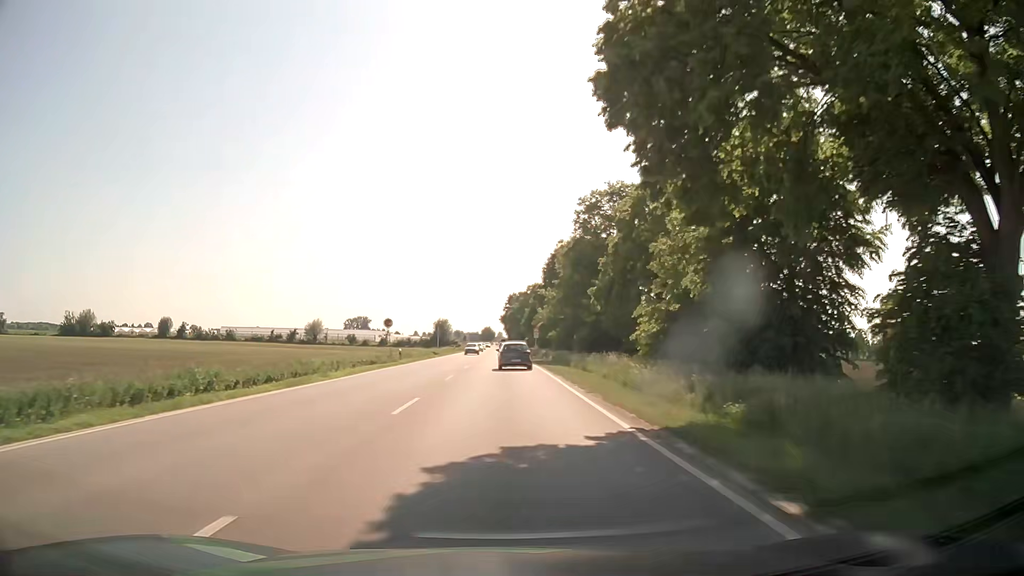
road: primary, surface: asphalt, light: Day
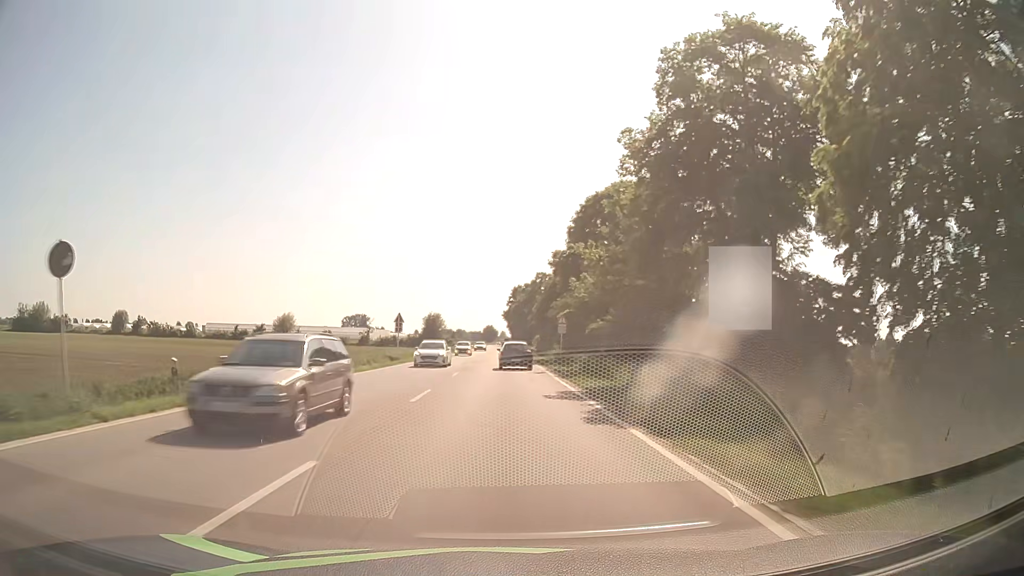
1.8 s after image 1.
(-0.1, +33.4) m; 0°
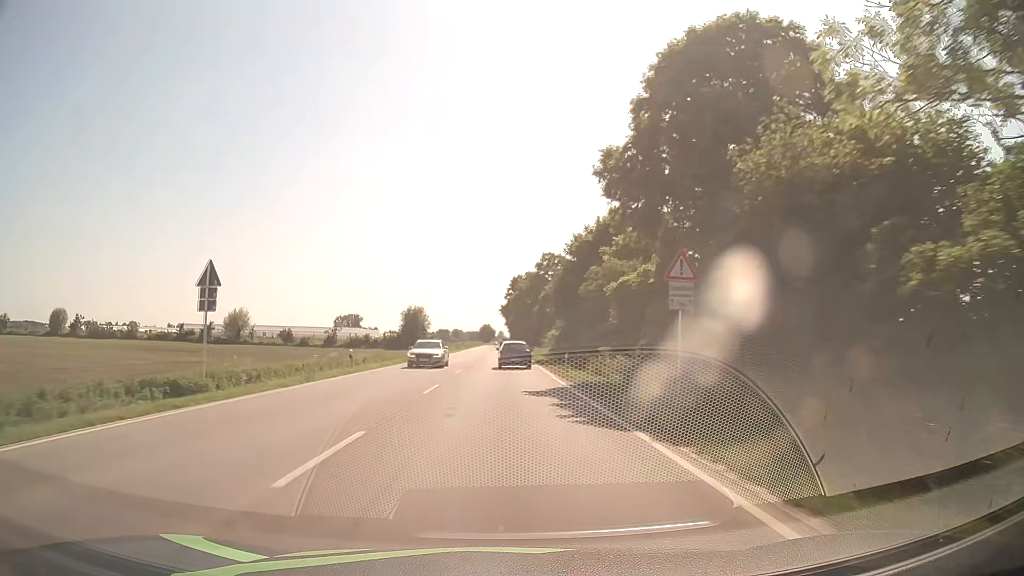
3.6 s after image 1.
(0.0, +33.3) m; 0°
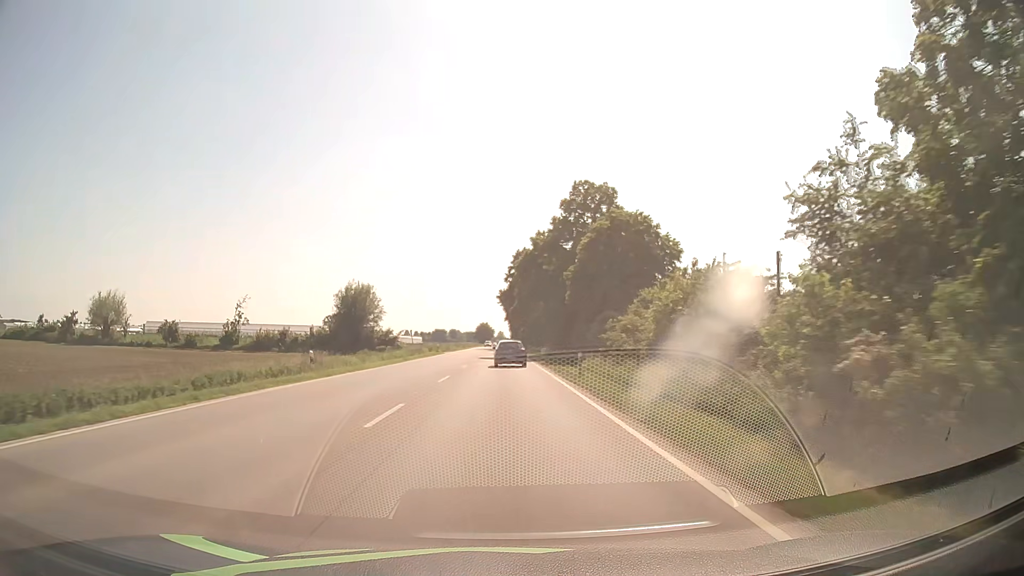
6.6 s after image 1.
(0.0, +55.3) m; 0°
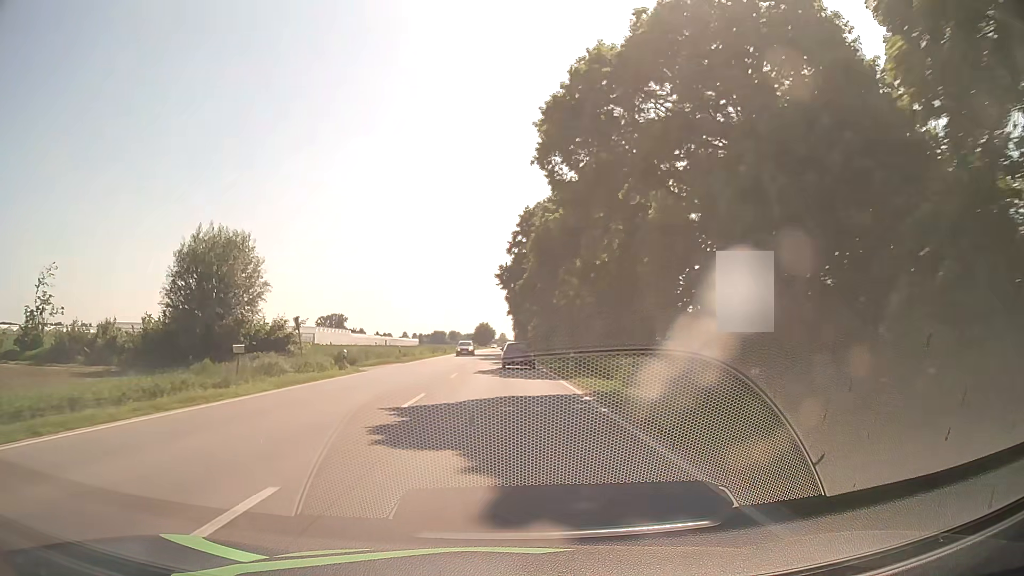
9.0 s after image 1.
(-0.2, +44.4) m; -1°
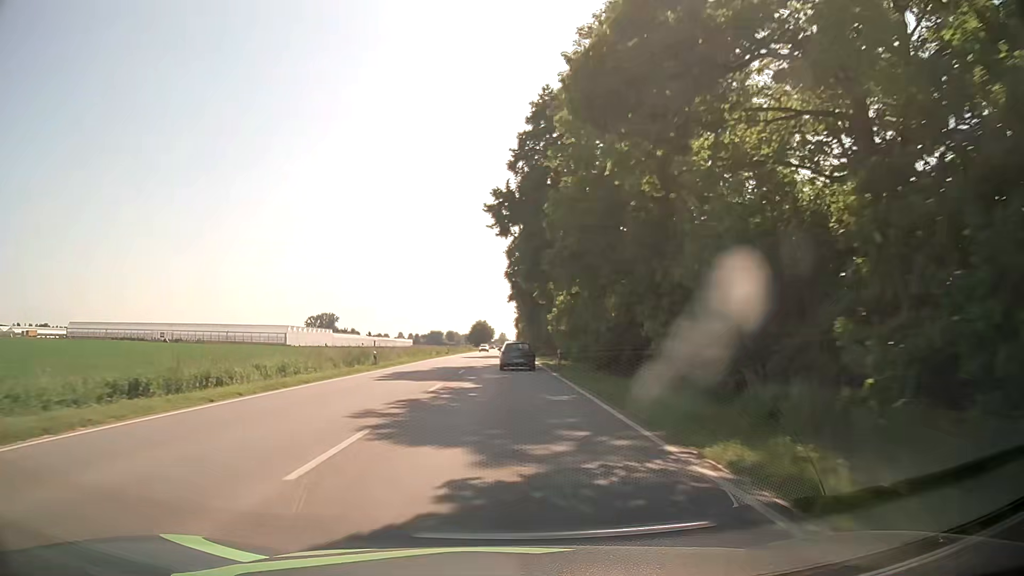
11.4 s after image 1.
(+0.1, +43.3) m; 0°
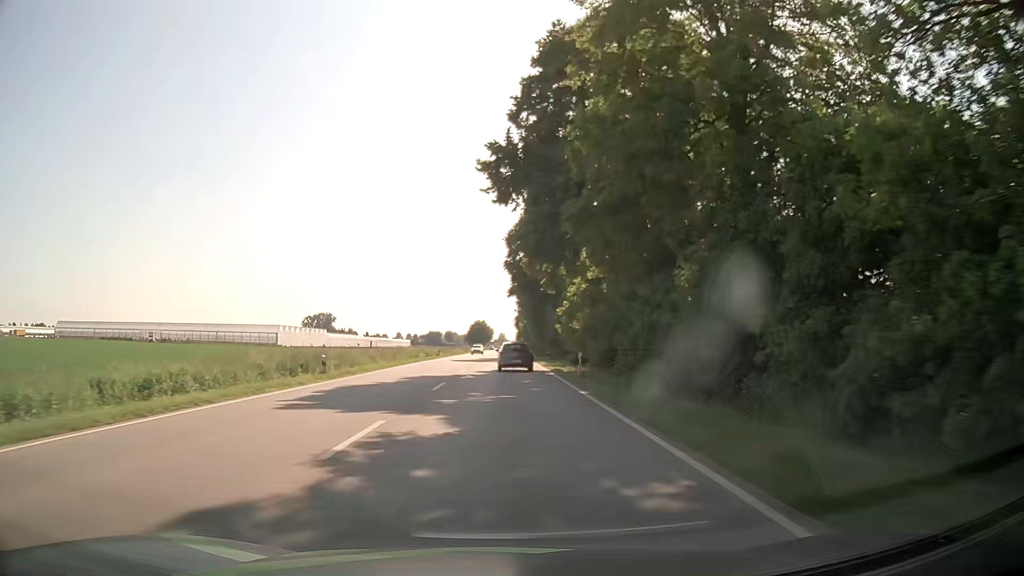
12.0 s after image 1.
(0.0, +10.5) m; 0°
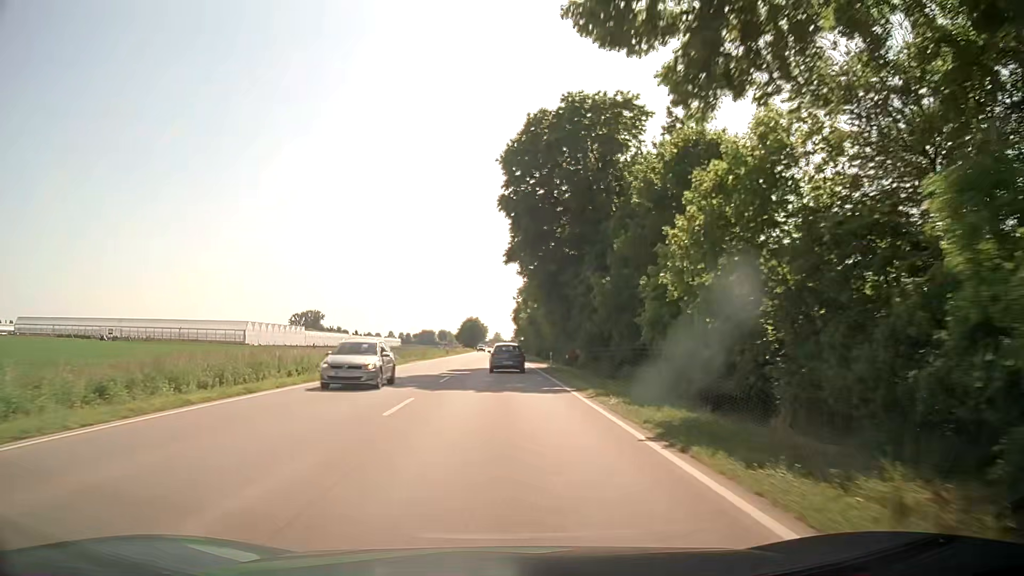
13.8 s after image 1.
(-0.2, +31.3) m; 0°
(0, +10) (0, +20) (0, +30) (0, +40) (0, +50) (-1, +60) (-1, +70) (-1, +80) (-1, +90) (-1, +100) m
